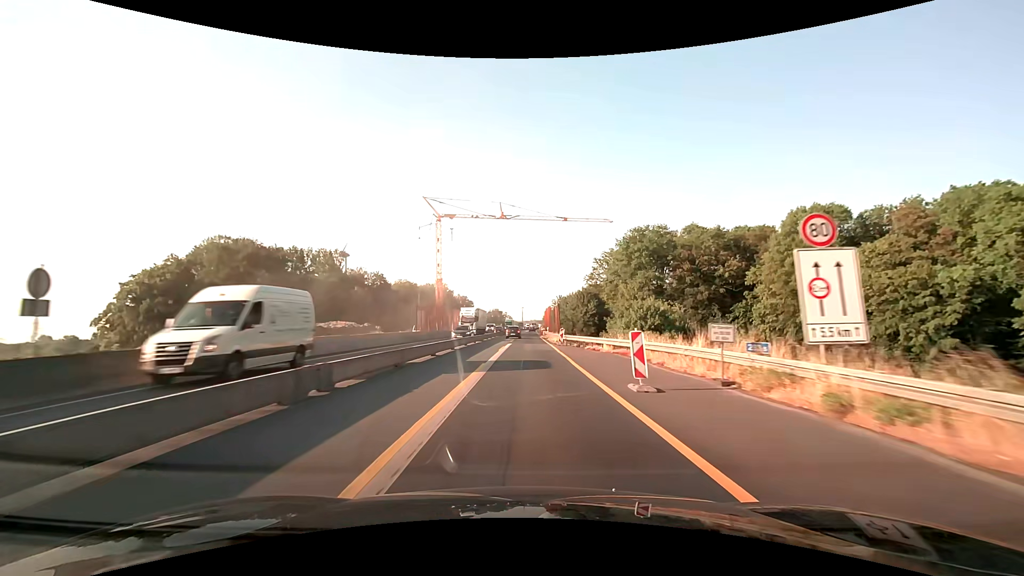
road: motorway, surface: asphalt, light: Day
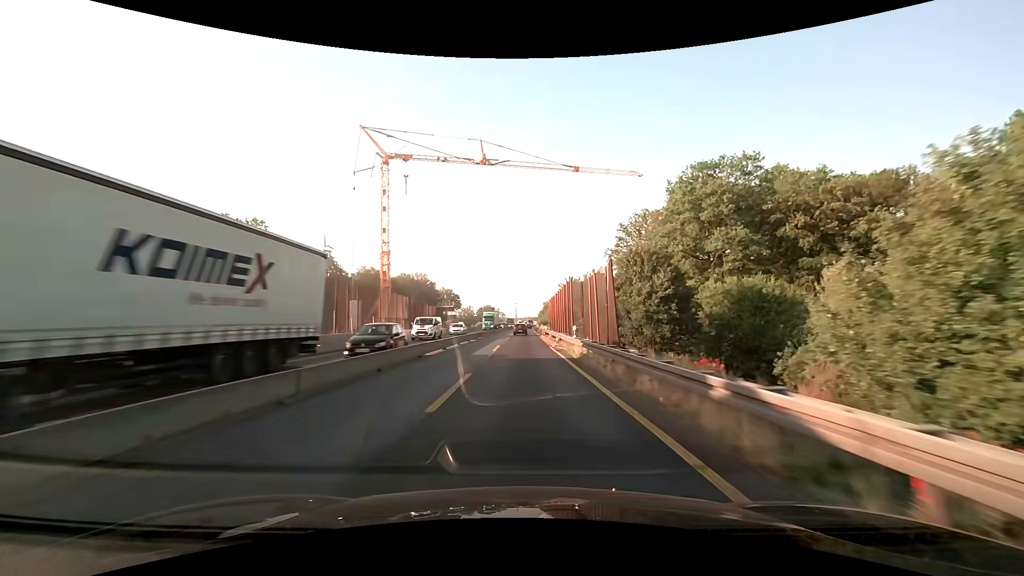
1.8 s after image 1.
(+0.2, +37.7) m; +1°
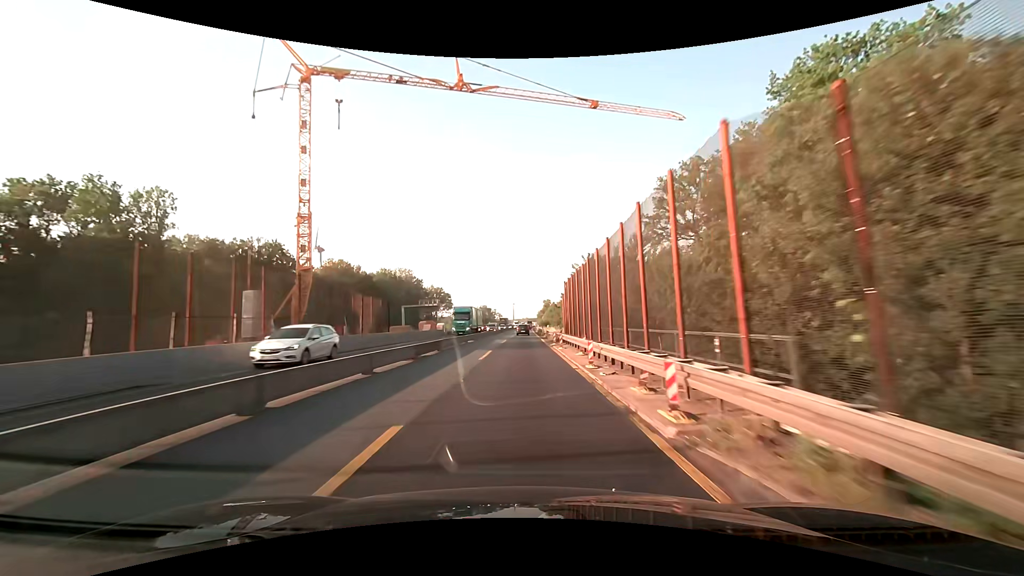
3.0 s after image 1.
(0.0, +25.1) m; 0°
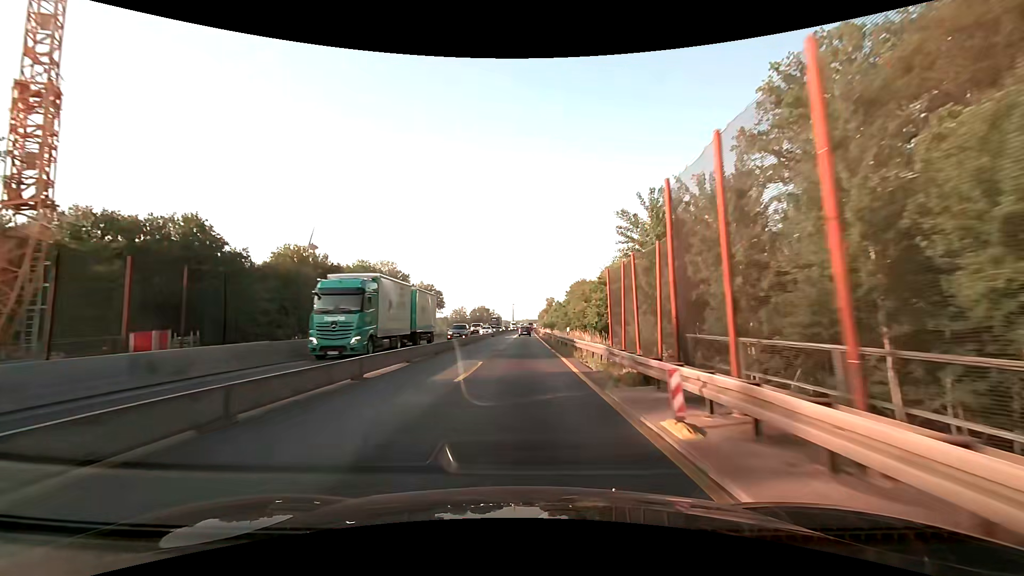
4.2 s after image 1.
(0.0, +25.1) m; 0°
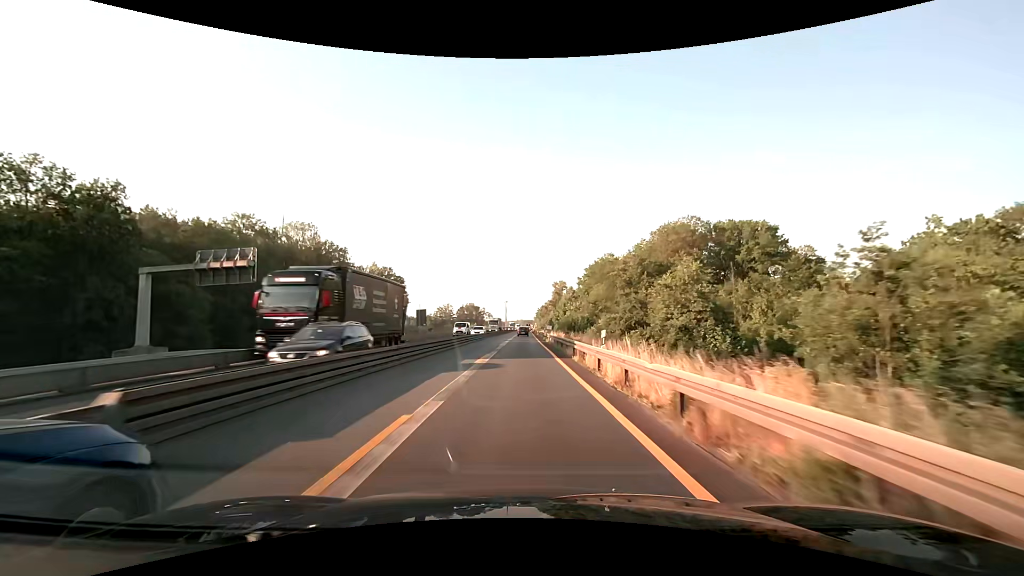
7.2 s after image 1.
(+0.2, +62.6) m; 0°
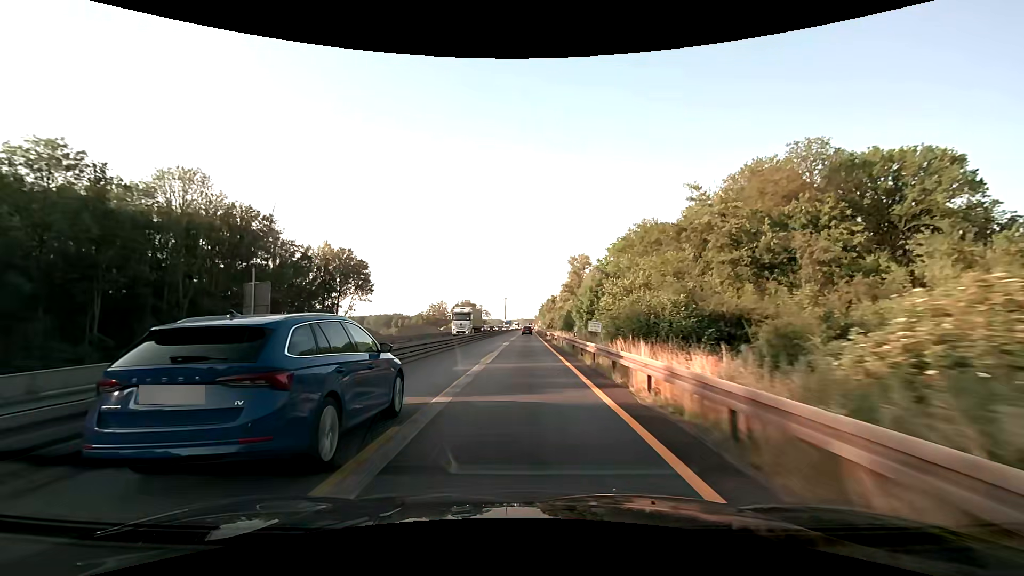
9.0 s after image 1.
(0.0, +37.5) m; 0°
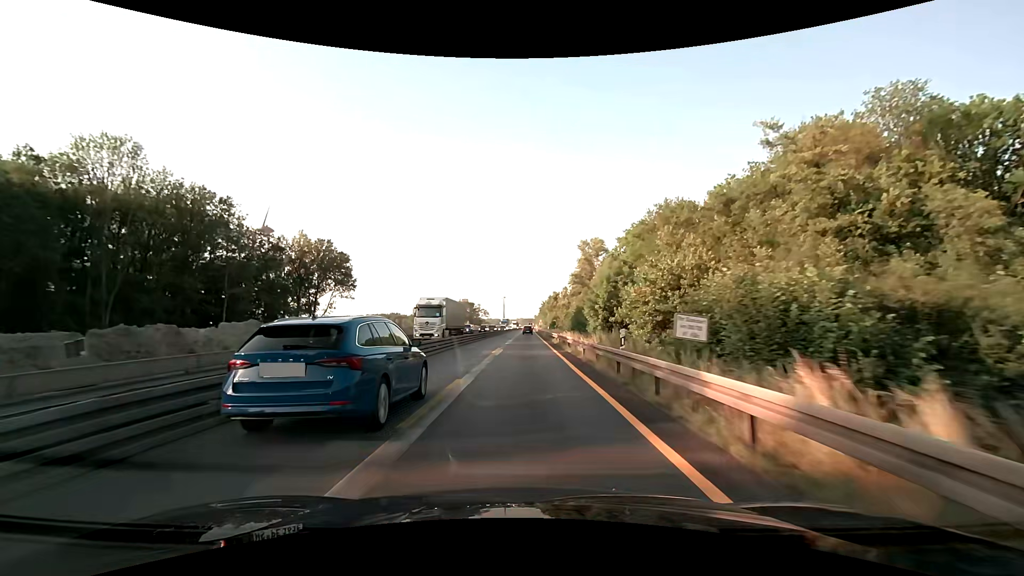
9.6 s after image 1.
(0.0, +12.5) m; 0°
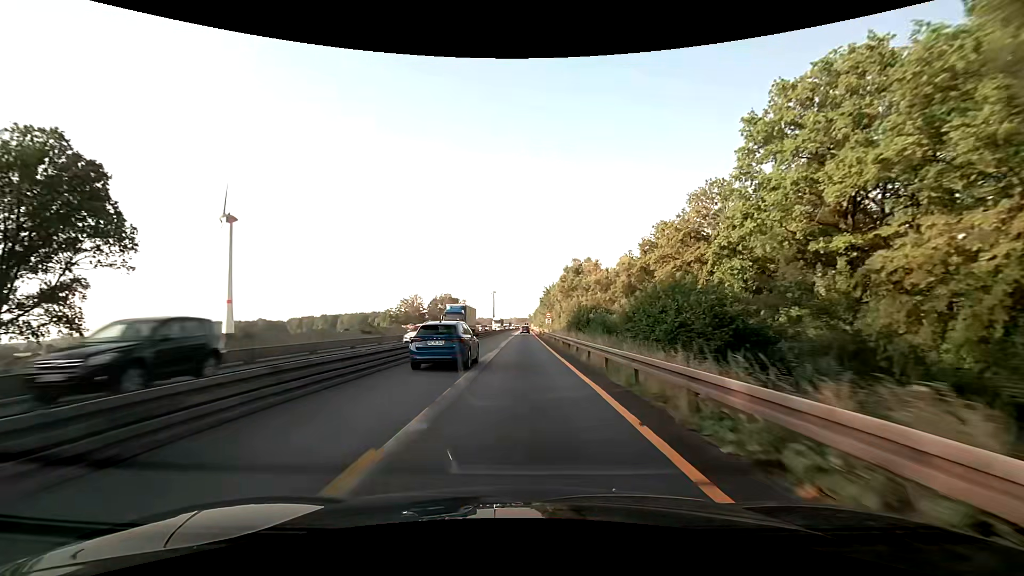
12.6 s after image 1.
(+0.3, +62.7) m; +1°
(0, +10) (0, +20) (0, +30) (0, +40) (0, +50) (-1, +60) (-1, +70) (-1, +80) (-1, +90) (-1, +100) m
